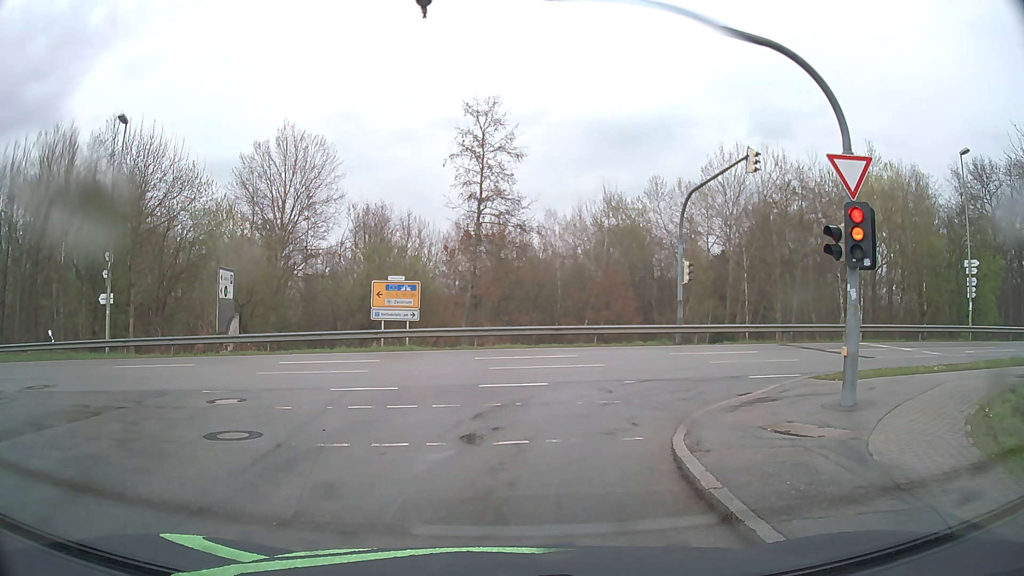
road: residential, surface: asphalt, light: Day
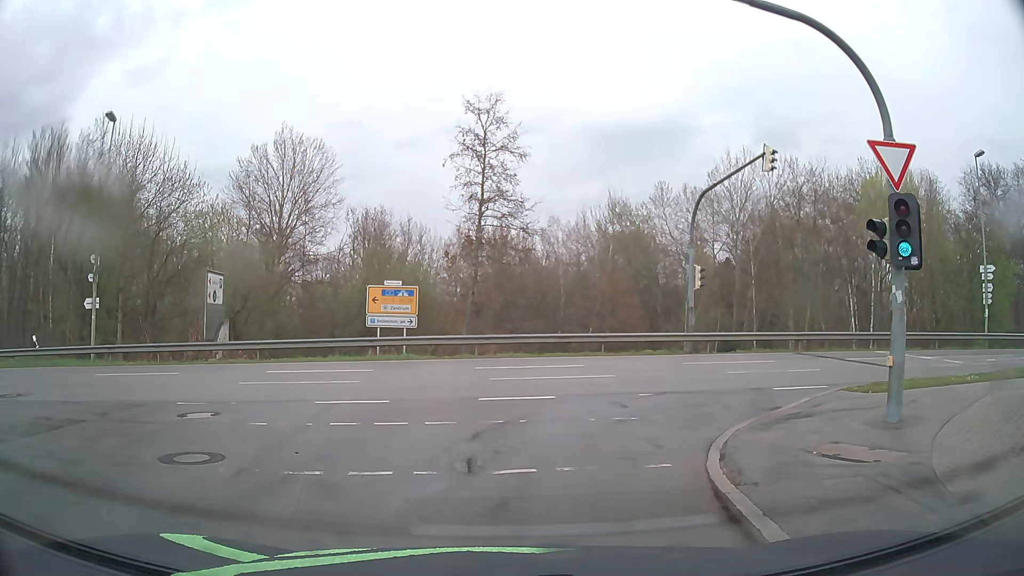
(0.0, +1.5) m; -2°
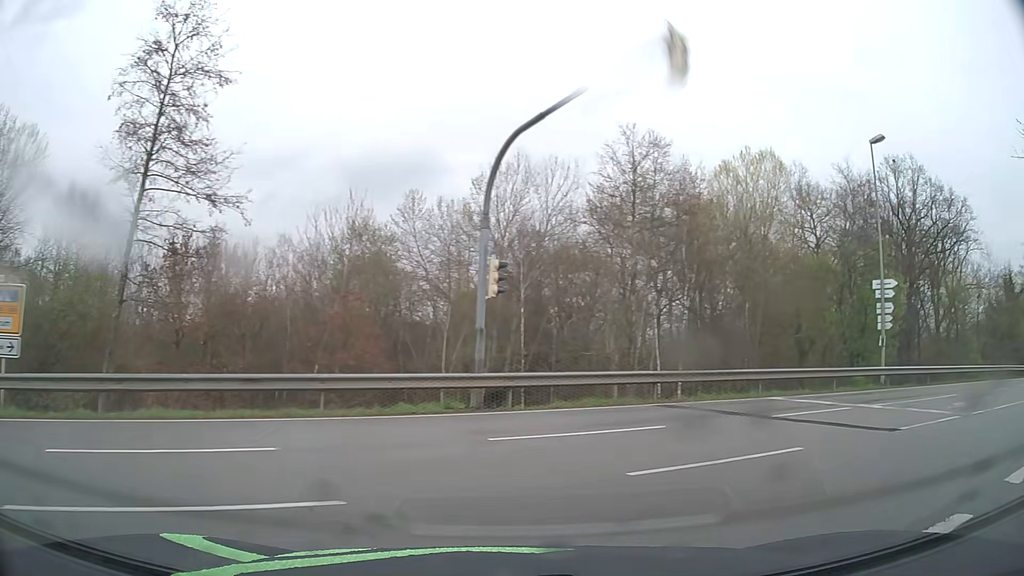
(+1.3, +11.3) m; +23°
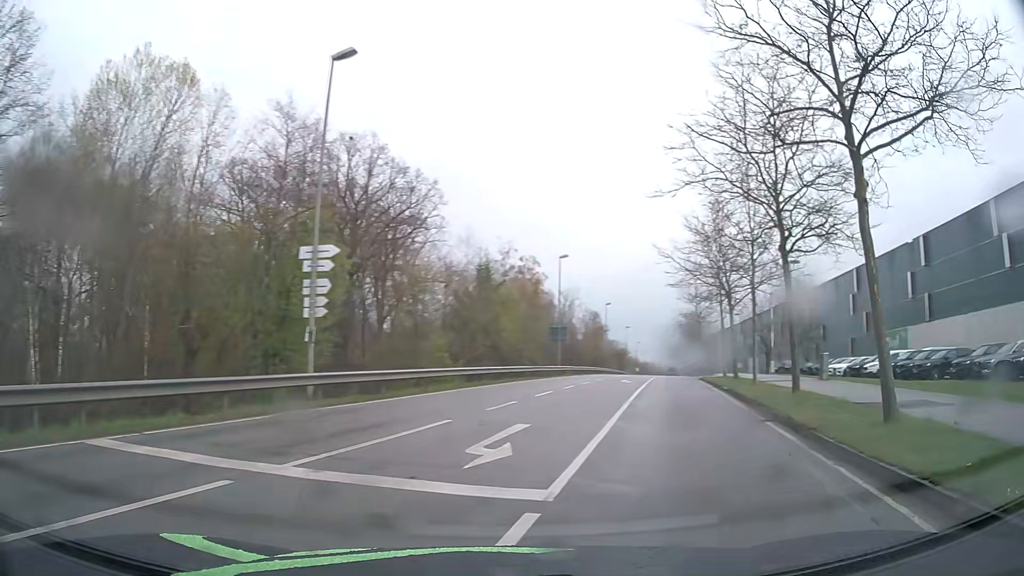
(+3.7, +8.4) m; +50°
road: secondary
(+2, +10) (+4, +20) (+7, +29) (+9, +39) (+11, +49) (+14, +58) (+16, +68) (+19, +78) (+21, +87) (+23, +97) m
